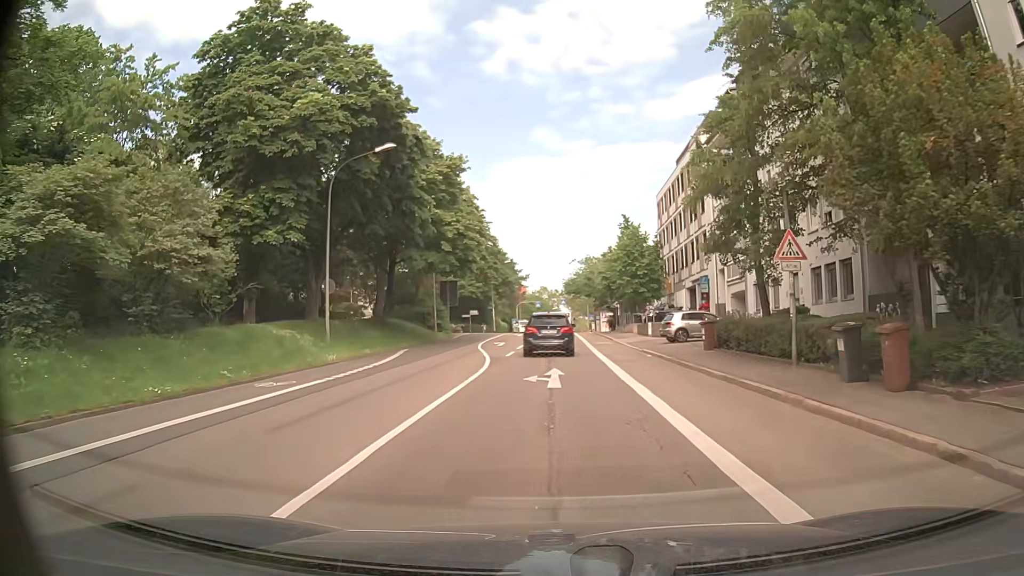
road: secondary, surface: asphalt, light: Day
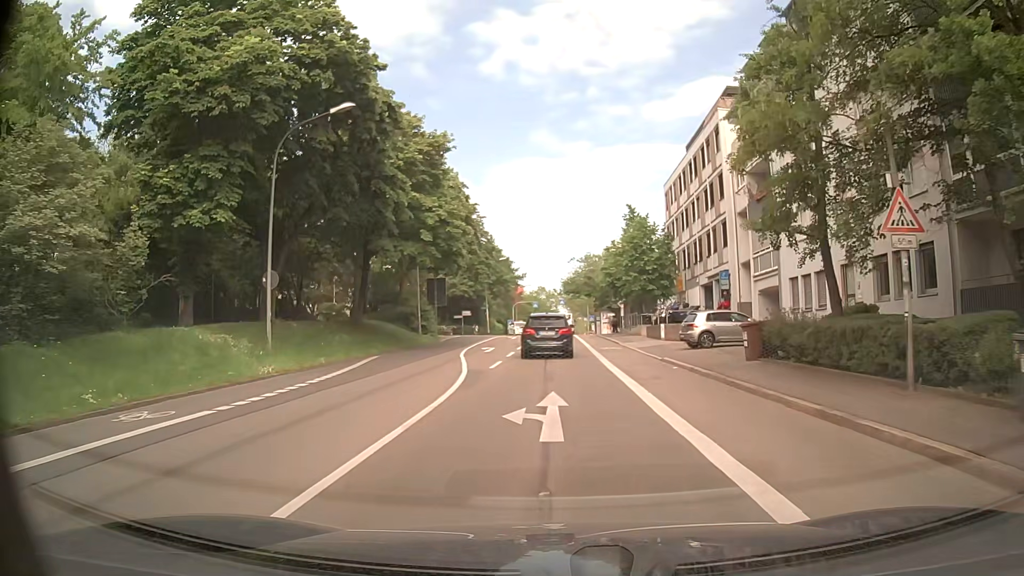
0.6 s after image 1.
(-0.1, +5.6) m; 0°
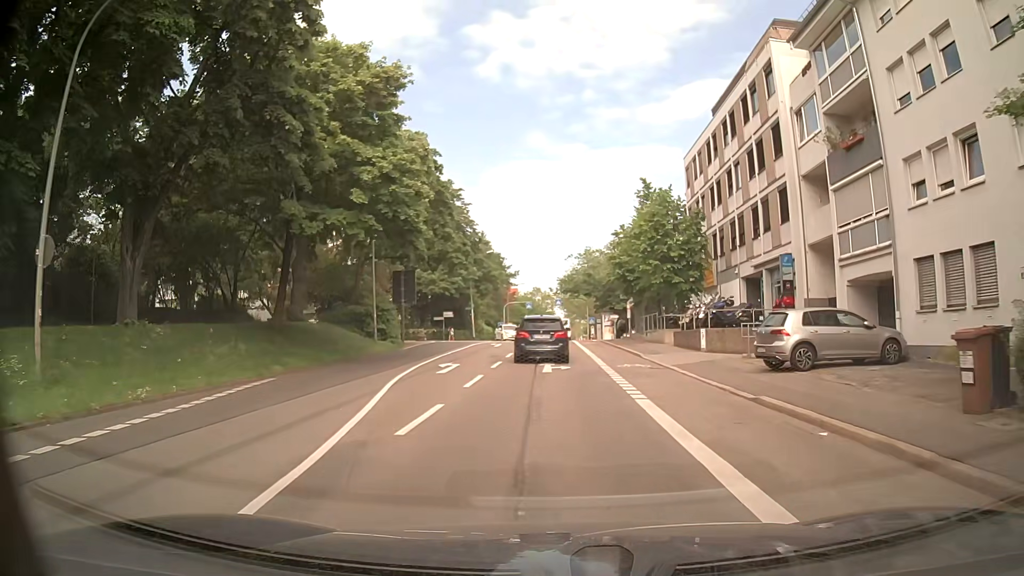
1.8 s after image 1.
(0.0, +10.9) m; 0°
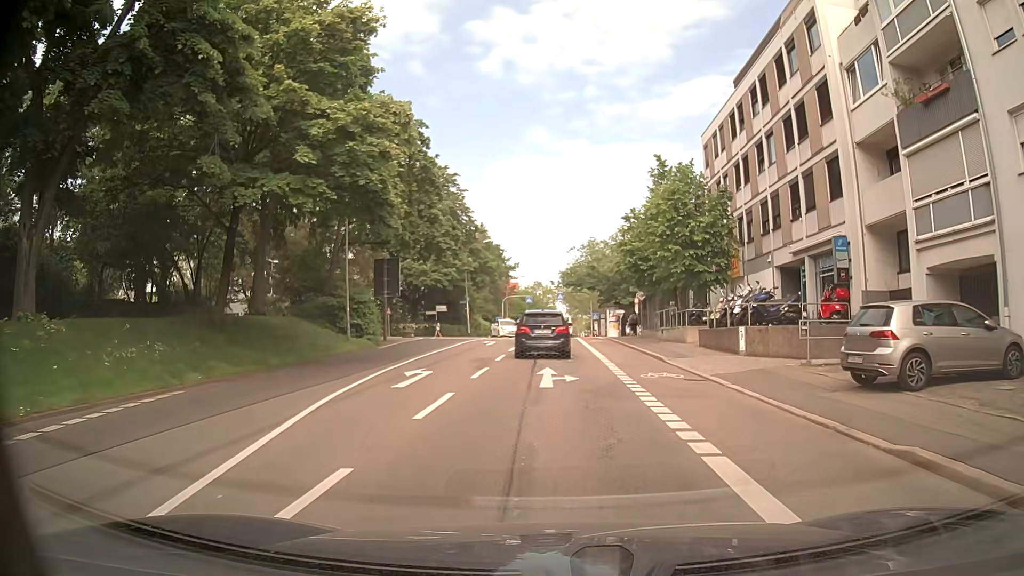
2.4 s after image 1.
(0.0, +5.2) m; 0°
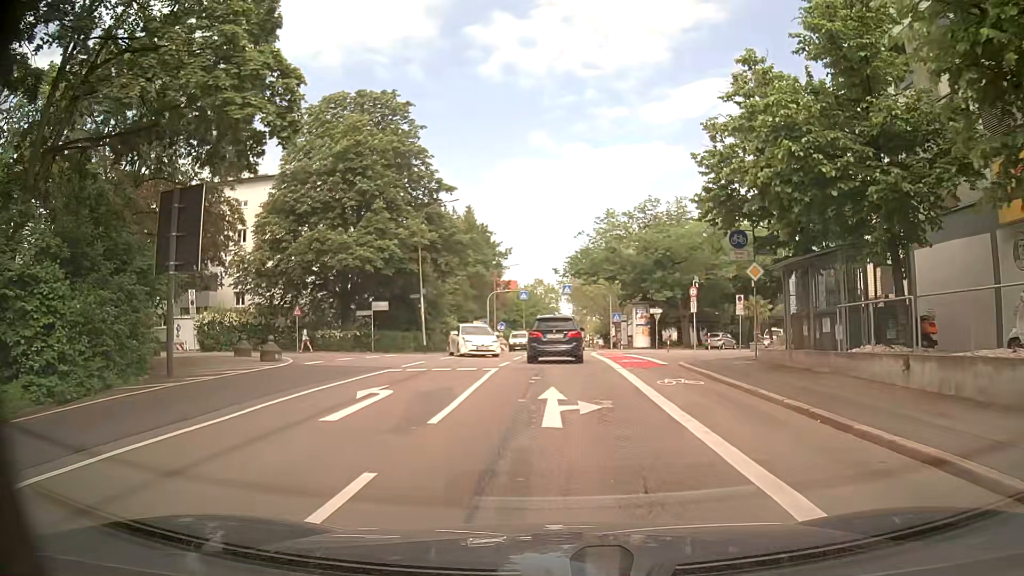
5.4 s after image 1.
(+0.1, +24.1) m; -1°
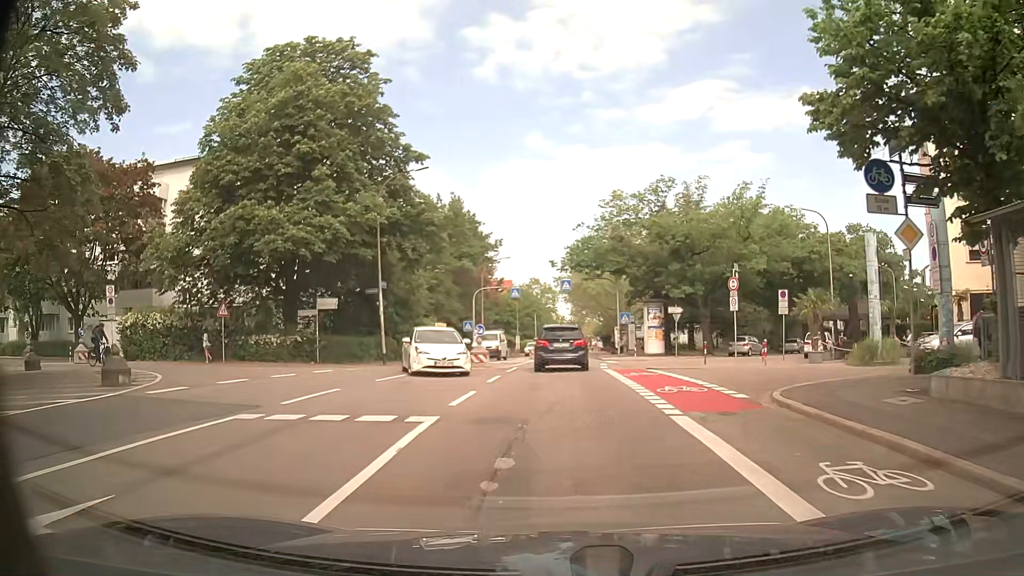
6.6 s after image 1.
(+0.1, +9.3) m; +1°
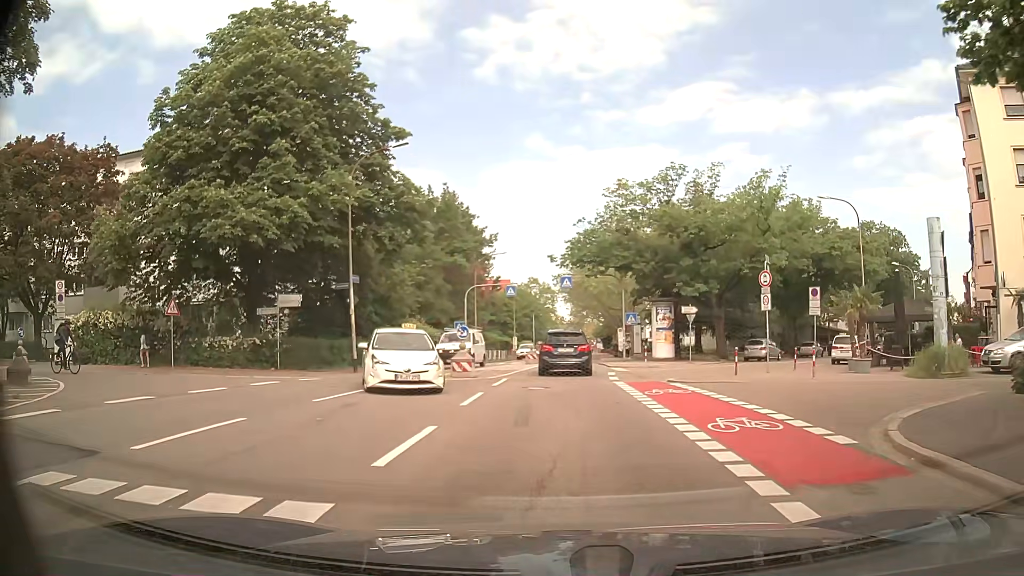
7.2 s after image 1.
(0.0, +4.6) m; +1°
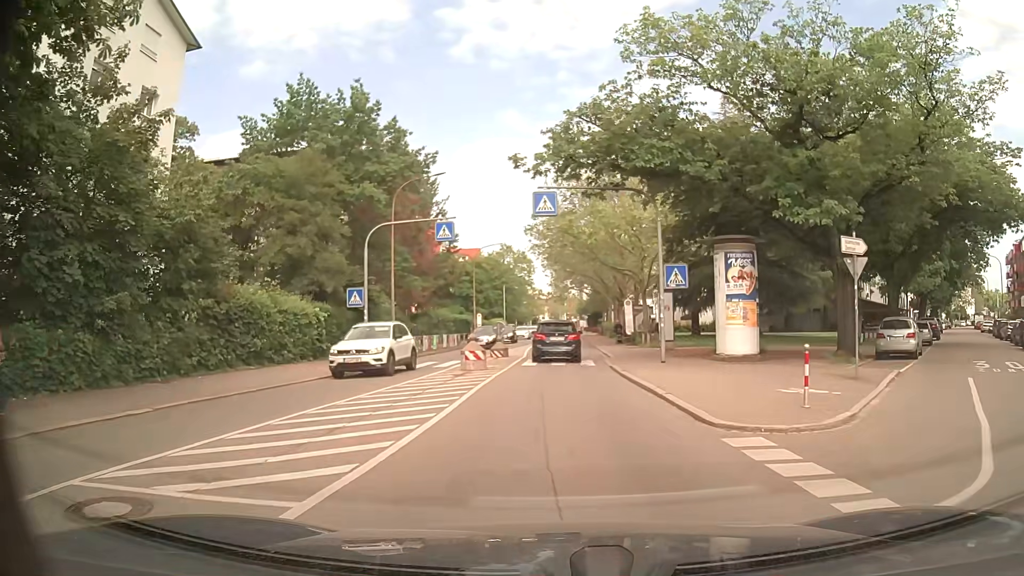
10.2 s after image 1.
(+0.3, +22.9) m; +2°
(0, +10) (0, +20) (0, +30) (0, +40) (+1, +50) (+1, +60) (+1, +70) (+1, +80) (+1, +90) (+1, +100) m
